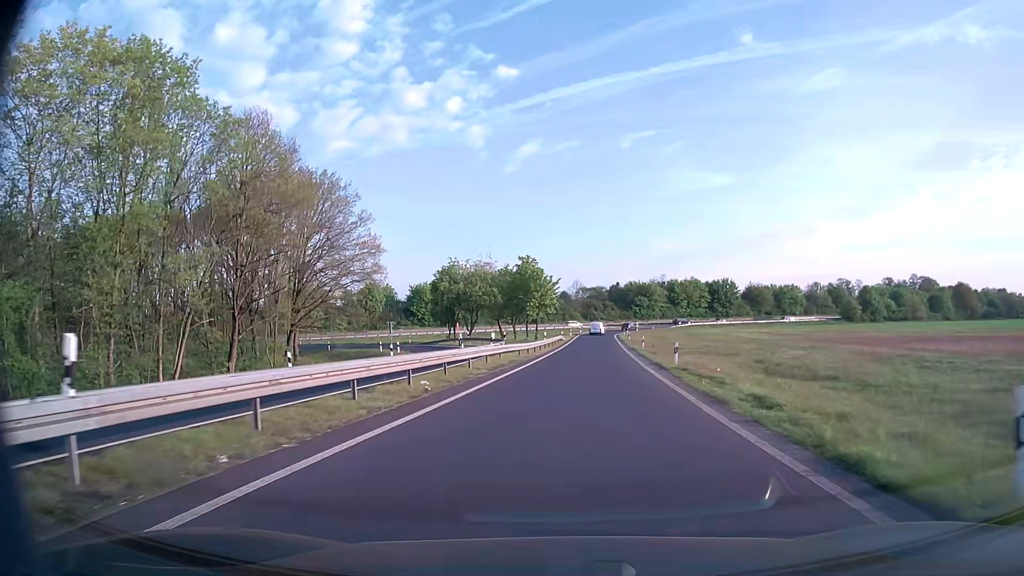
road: trunk_link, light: Day
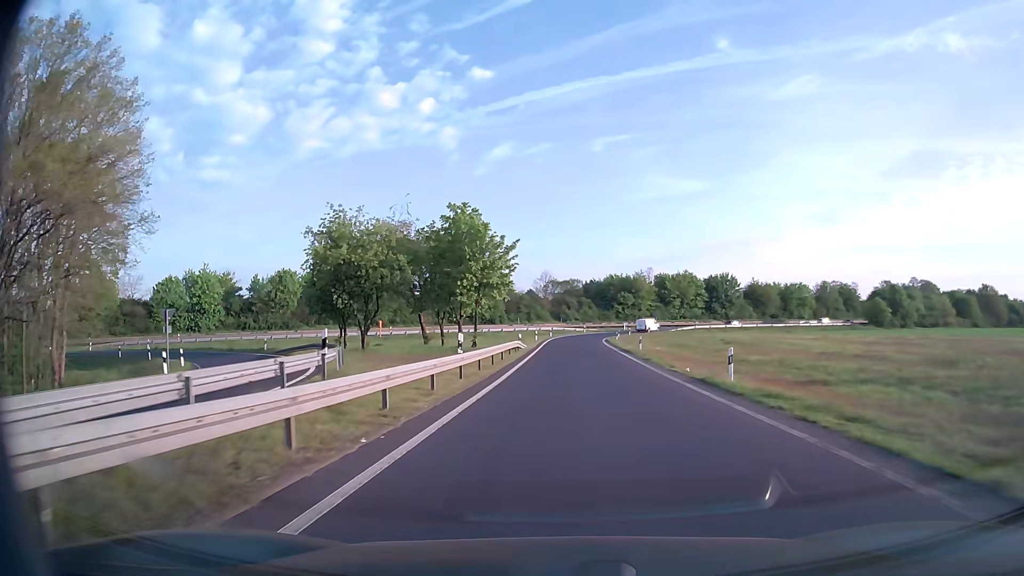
(+0.8, +34.3) m; +3°
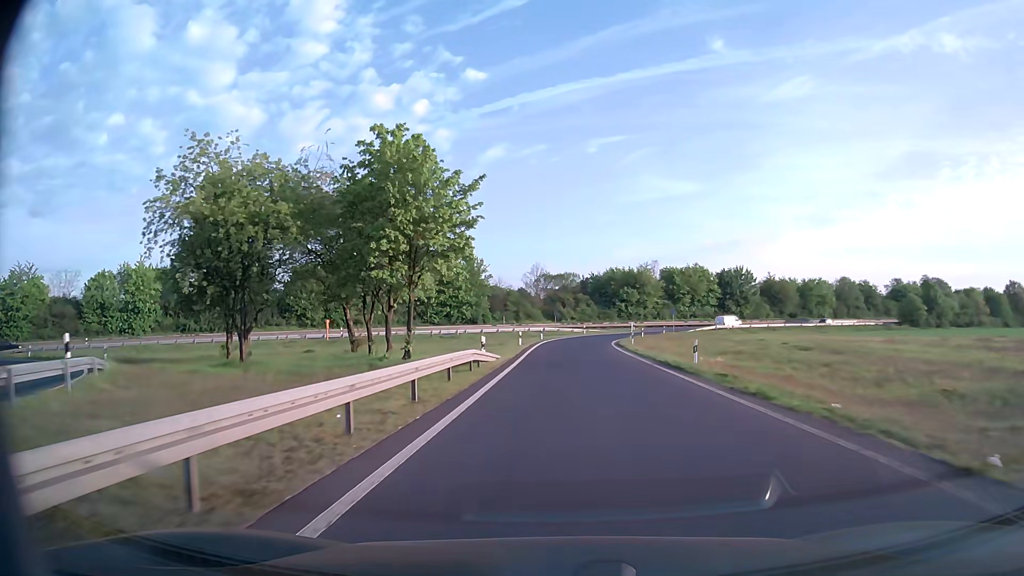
(0.0, +18.7) m; 0°
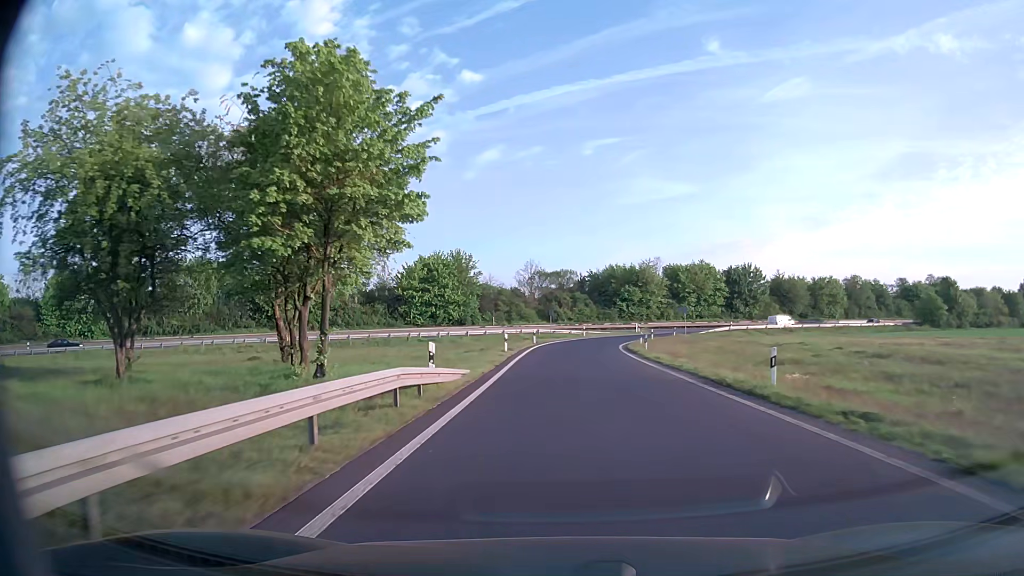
(0.0, +9.4) m; 0°
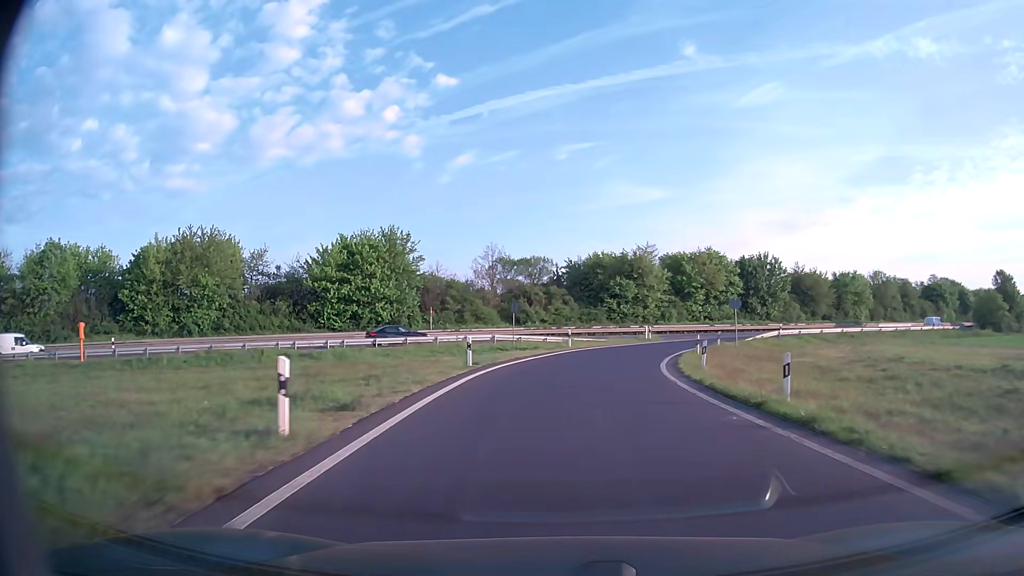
(+0.3, +27.0) m; +2°
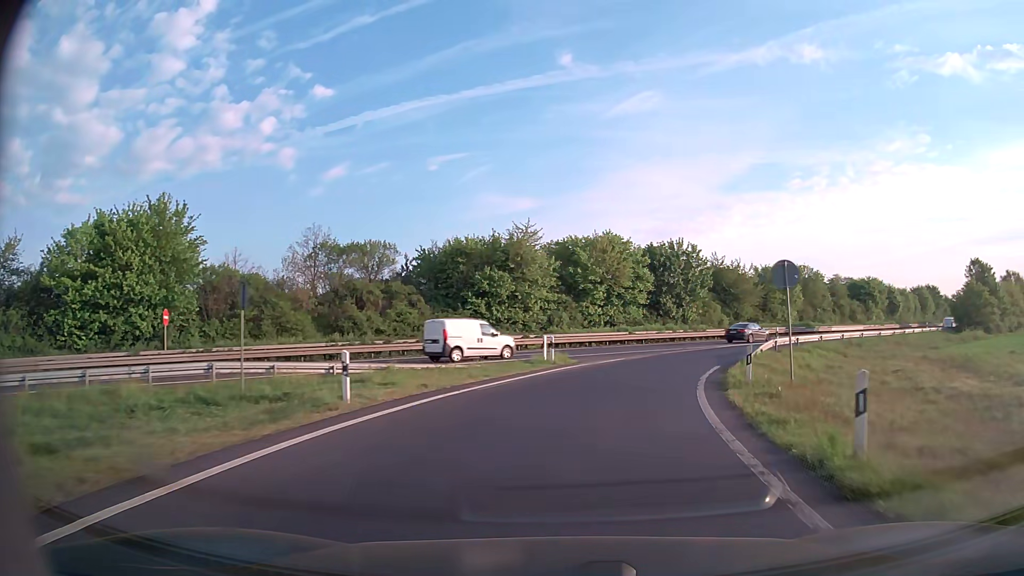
(+2.0, +25.2) m; +10°
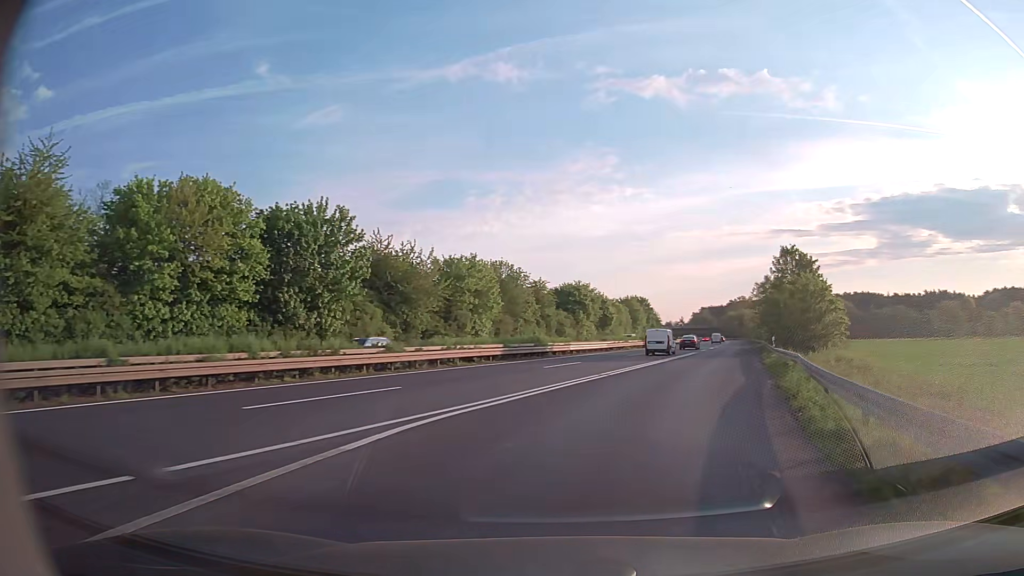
(+8.2, +32.4) m; +29°
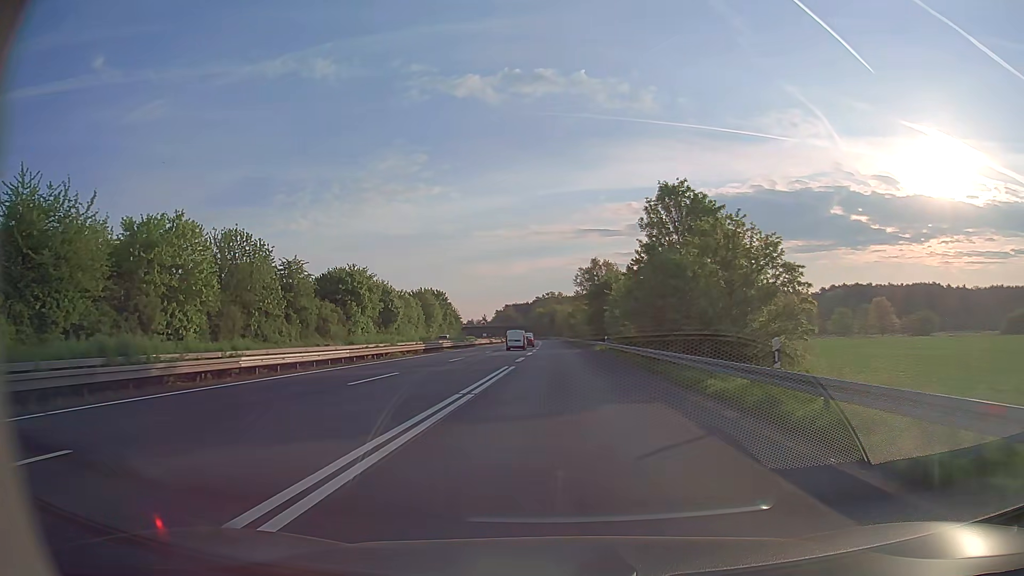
(+4.9, +27.3) m; +17°
